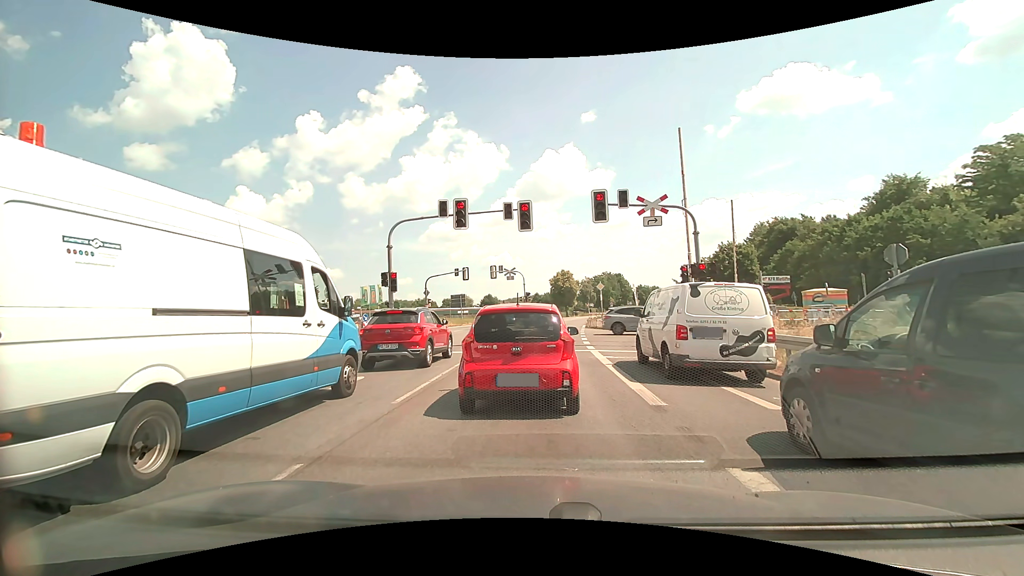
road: primary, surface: asphalt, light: Day
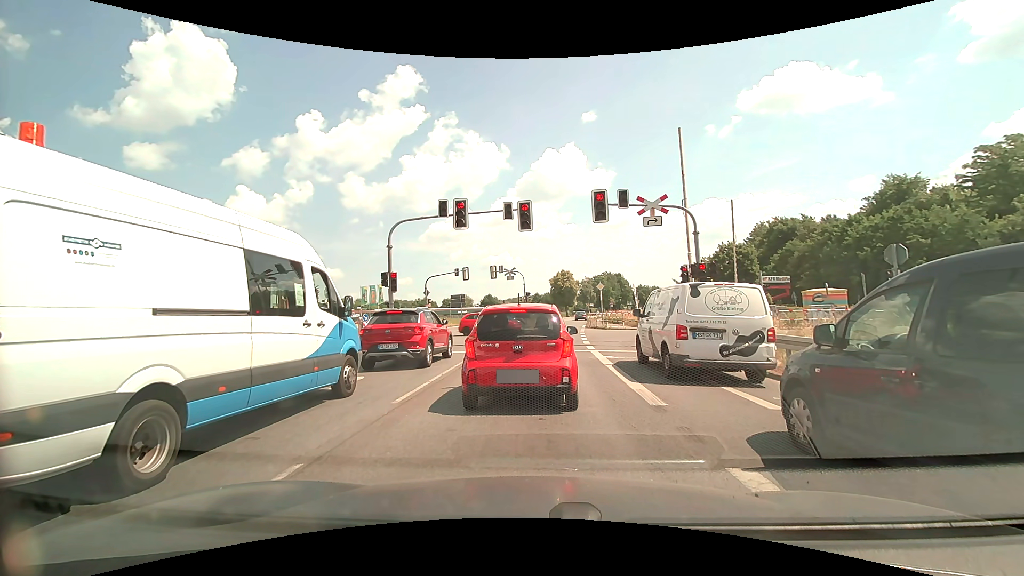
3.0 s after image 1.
(0.0, 0.0) m; 0°
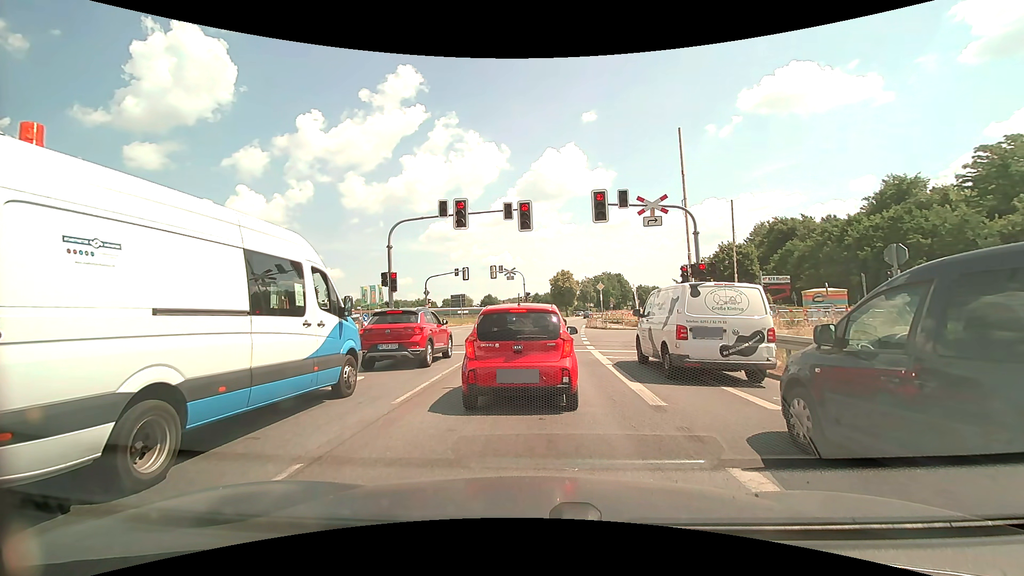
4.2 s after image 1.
(0.0, 0.0) m; 0°
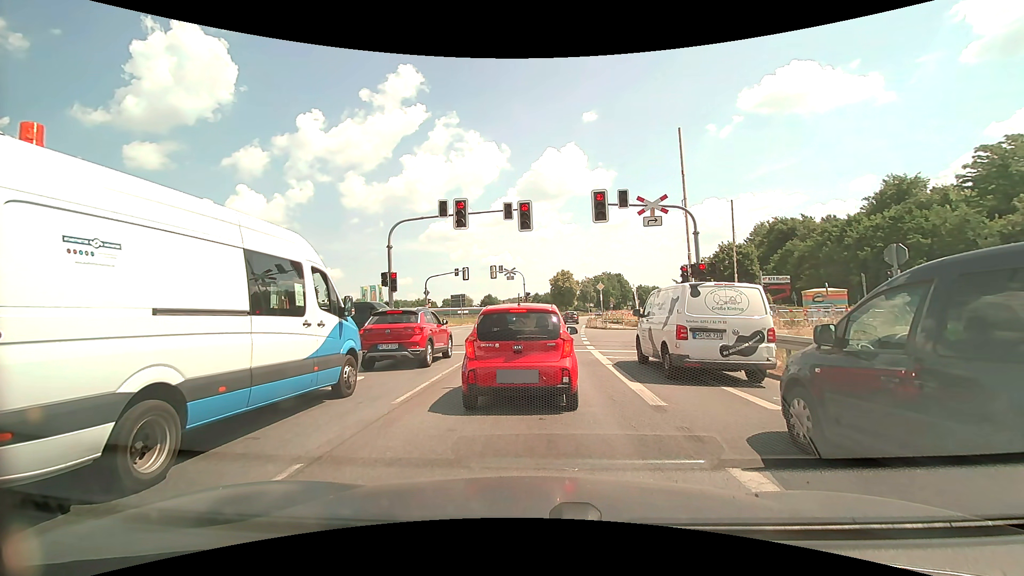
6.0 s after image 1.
(0.0, 0.0) m; 0°
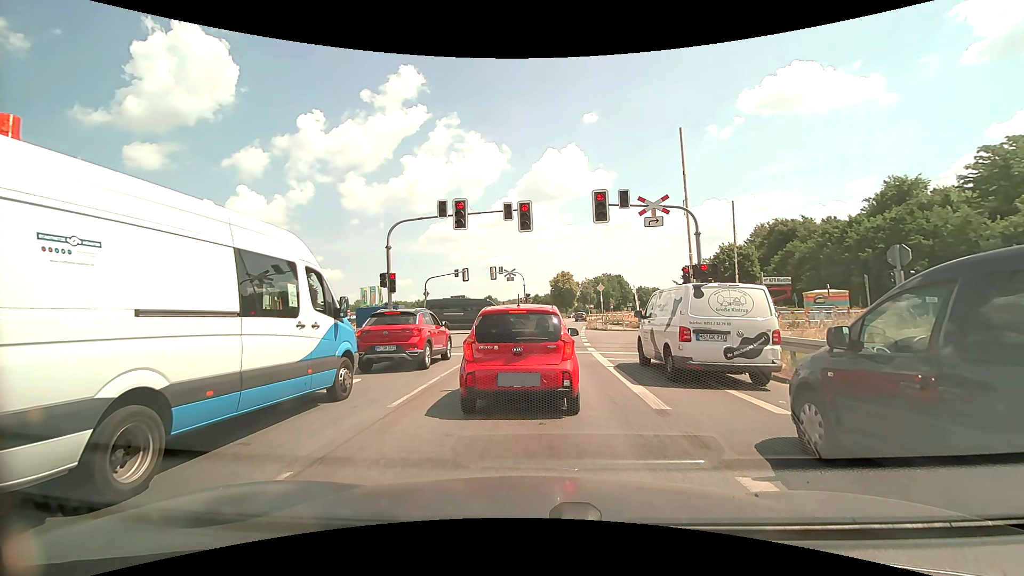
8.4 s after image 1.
(0.0, +0.1) m; 0°
